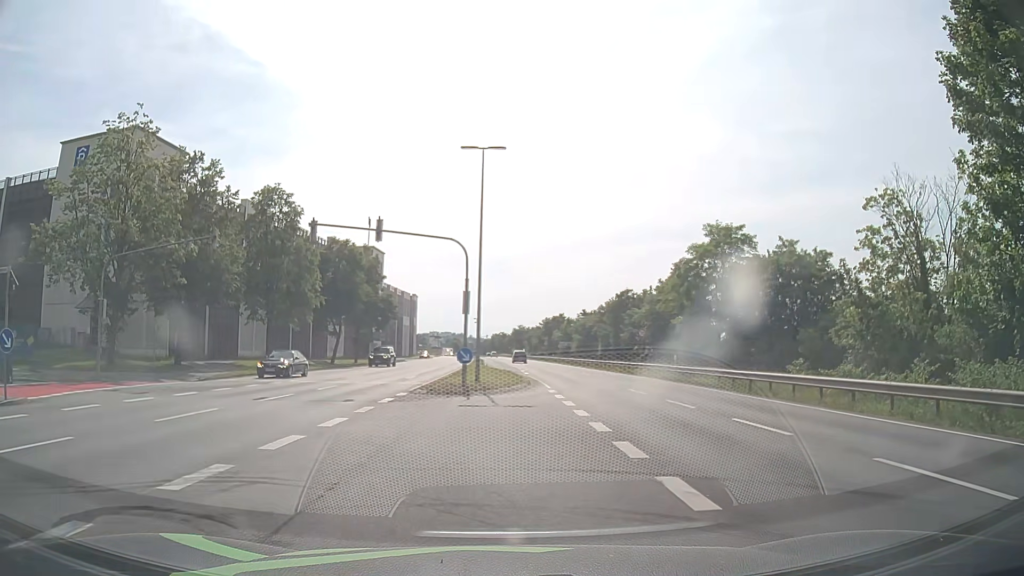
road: primary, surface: asphalt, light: Day
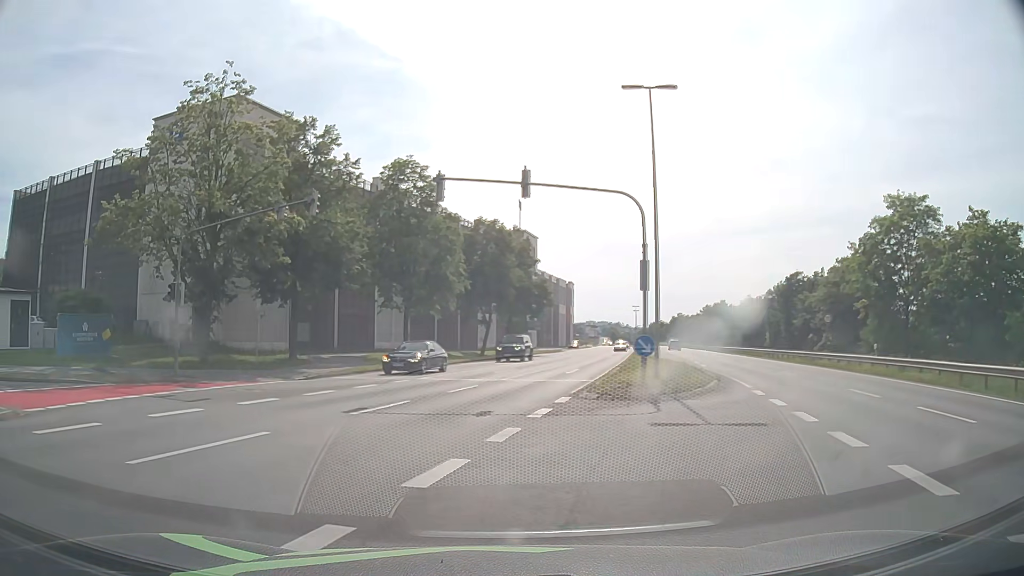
(-0.6, +6.1) m; -13°
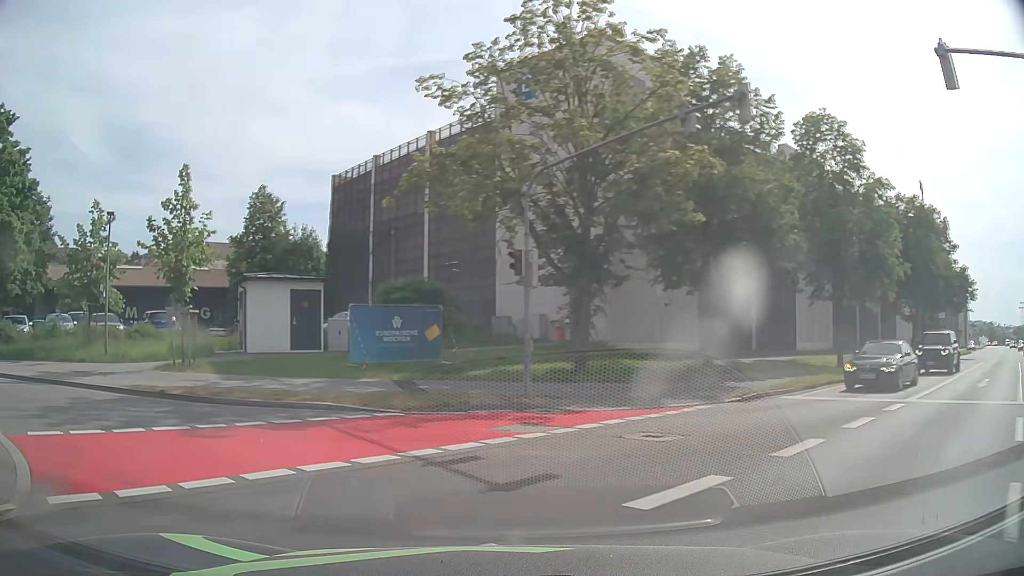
(-2.6, +9.2) m; -33°
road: residential
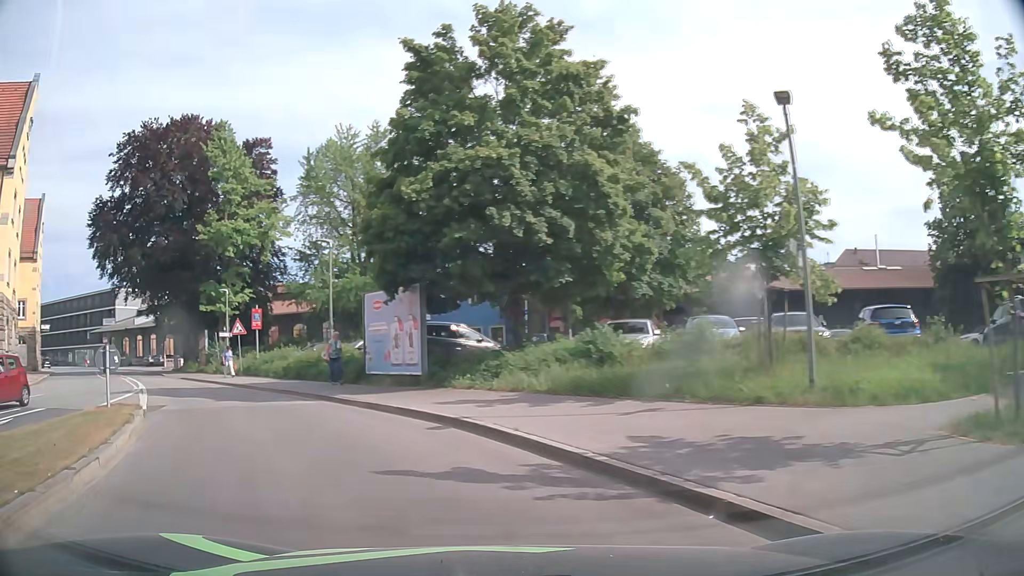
(-6.3, +11.3) m; -58°
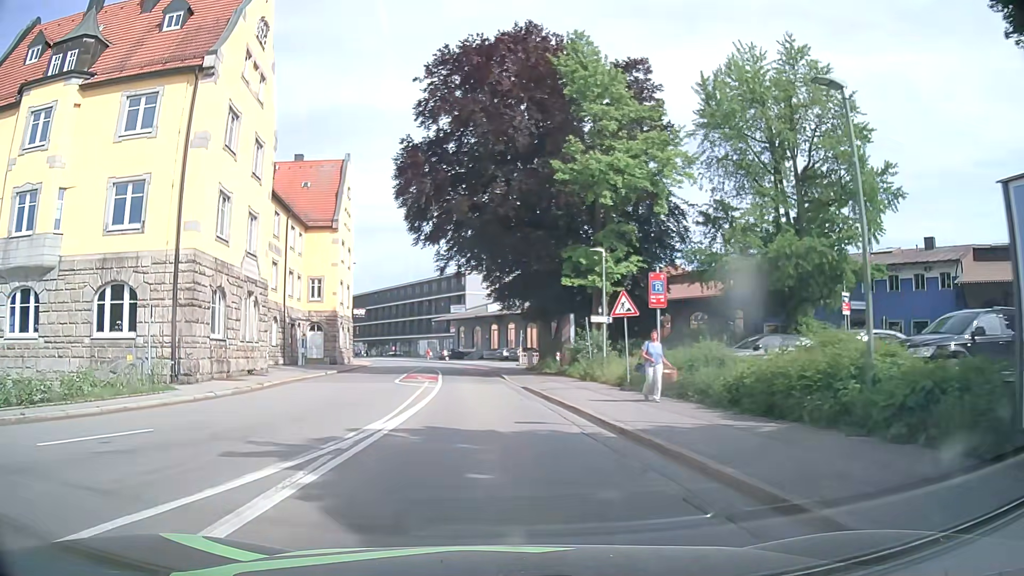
(-5.6, +14.8) m; -32°
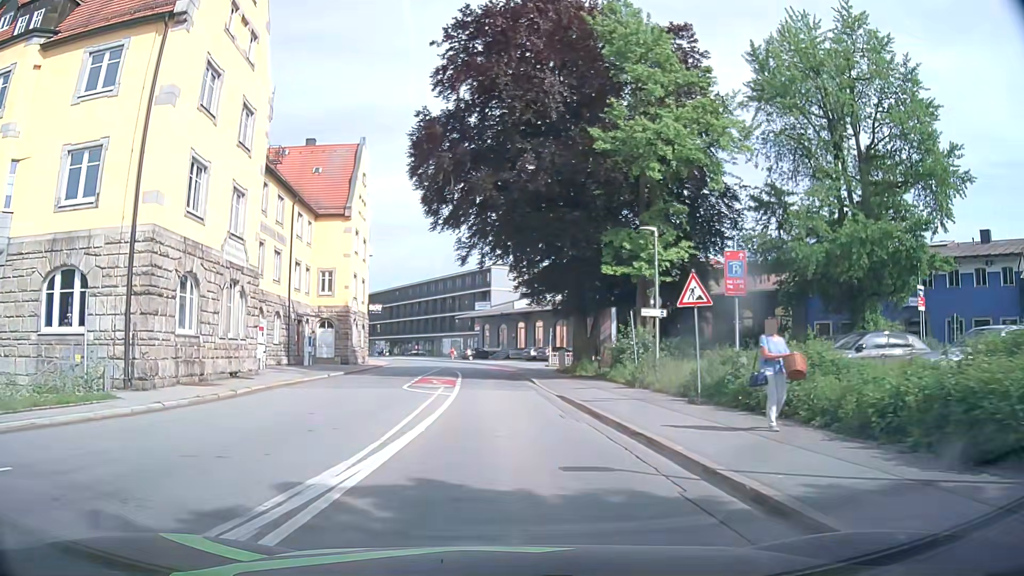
(-0.2, +4.9) m; -3°
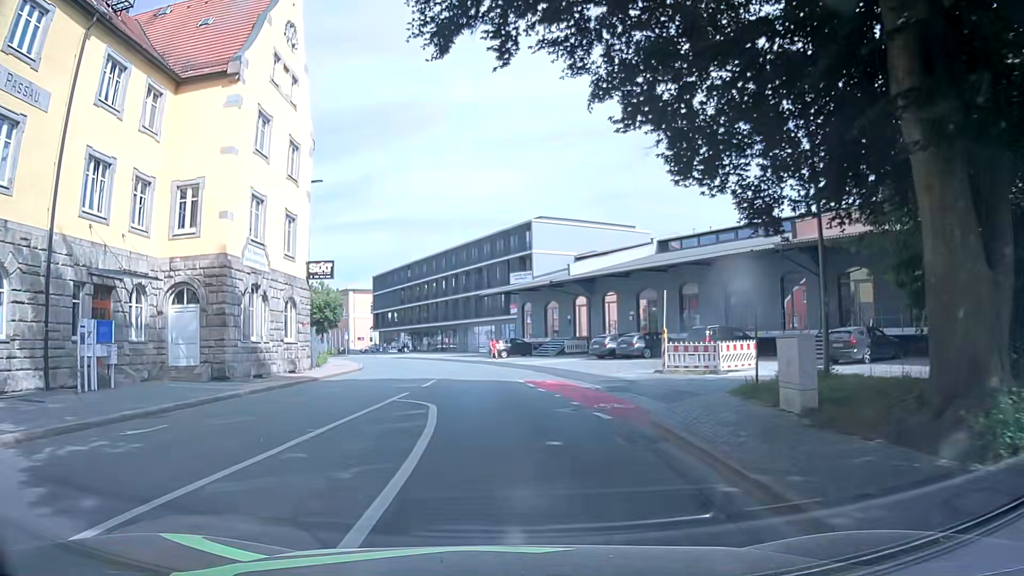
(-0.9, +28.5) m; -4°
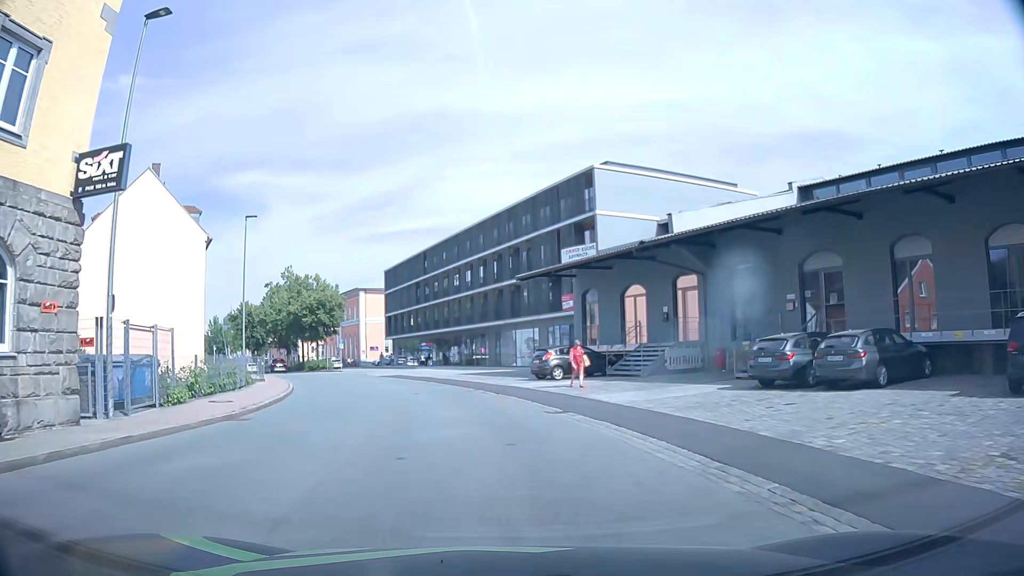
(-0.2, +21.5) m; -2°
